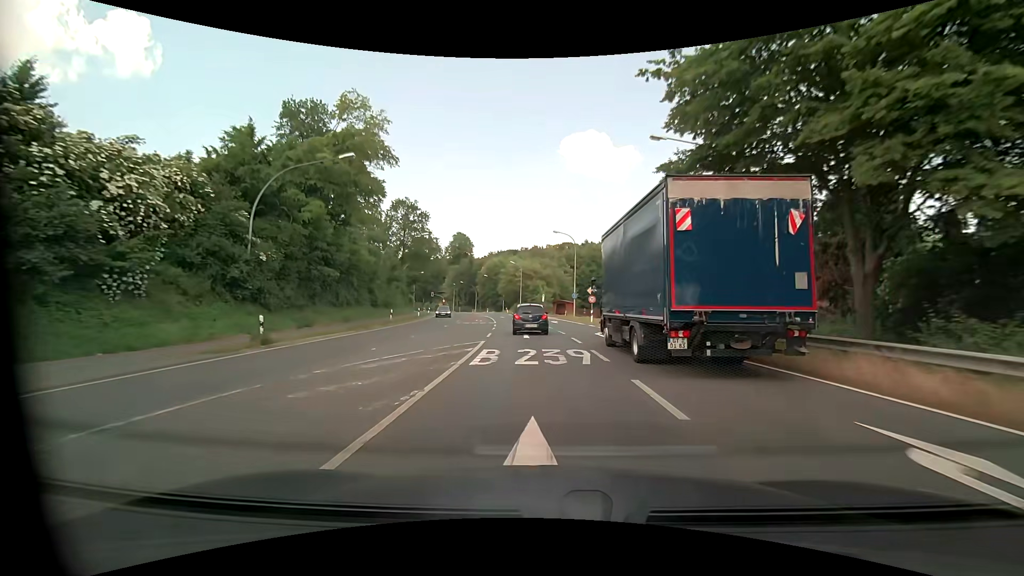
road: primary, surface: asphalt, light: Day
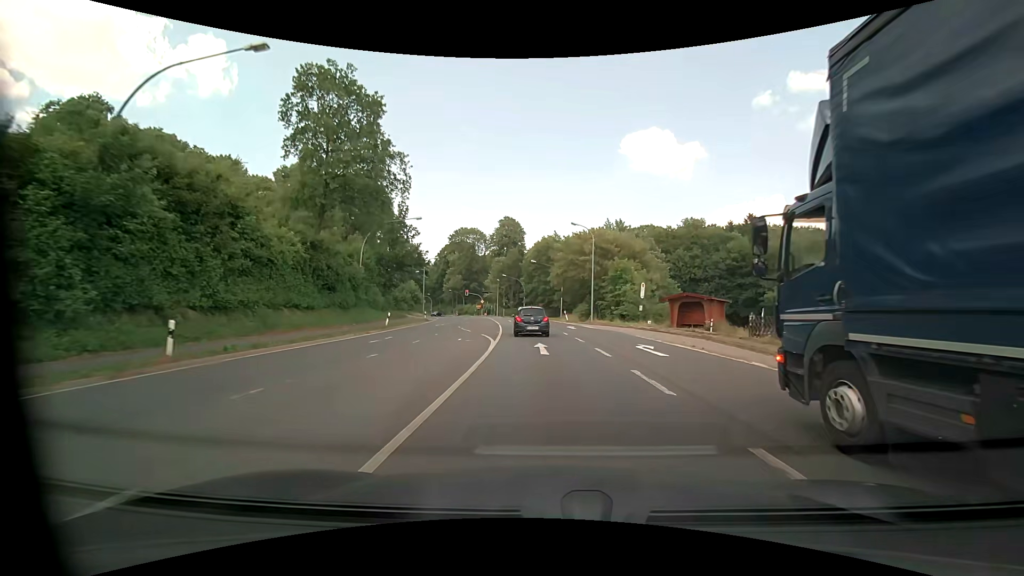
(-3.0, +46.8) m; -7°
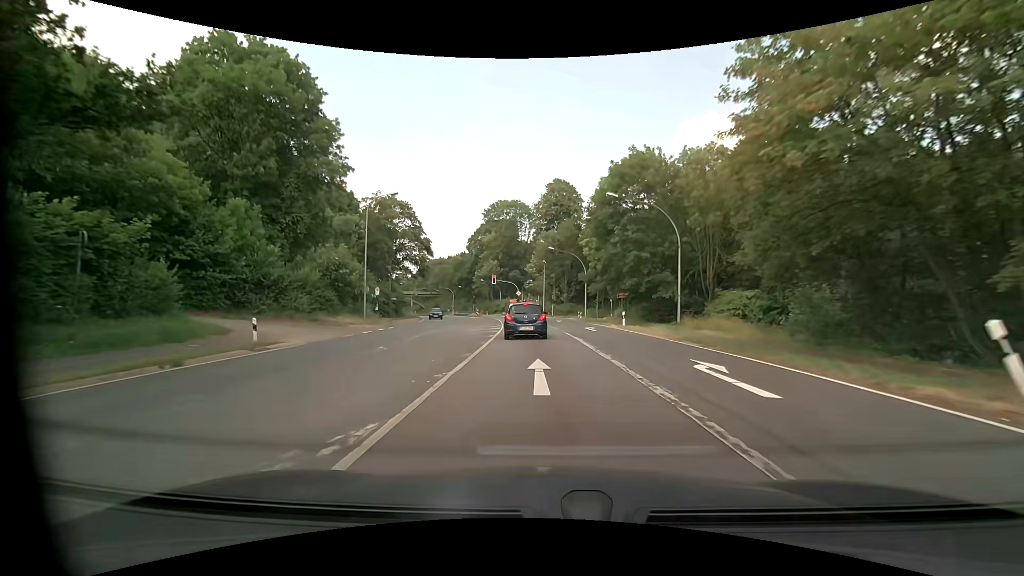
(-2.6, +47.5) m; -6°
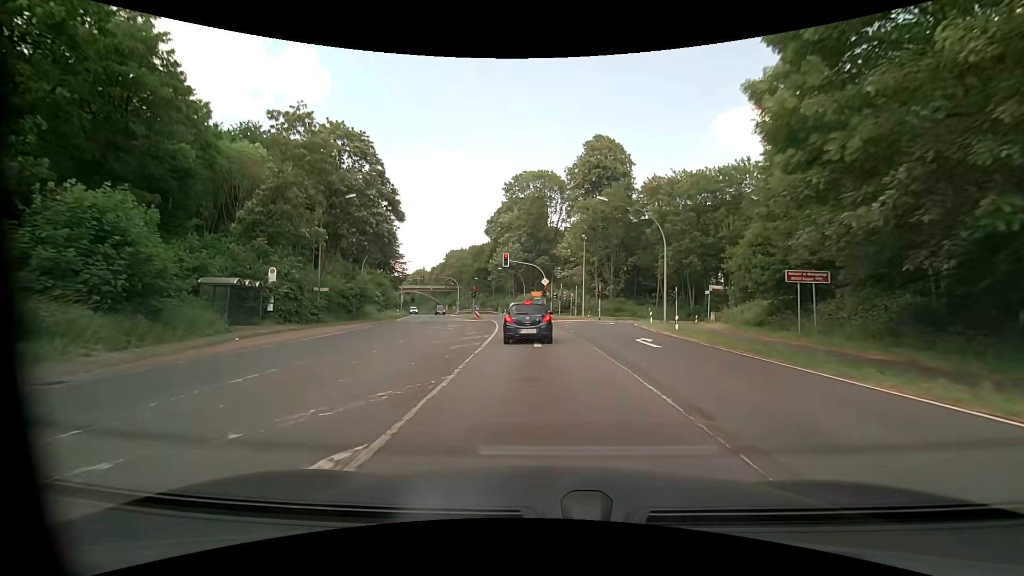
(-0.9, +30.5) m; -4°
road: primary_link
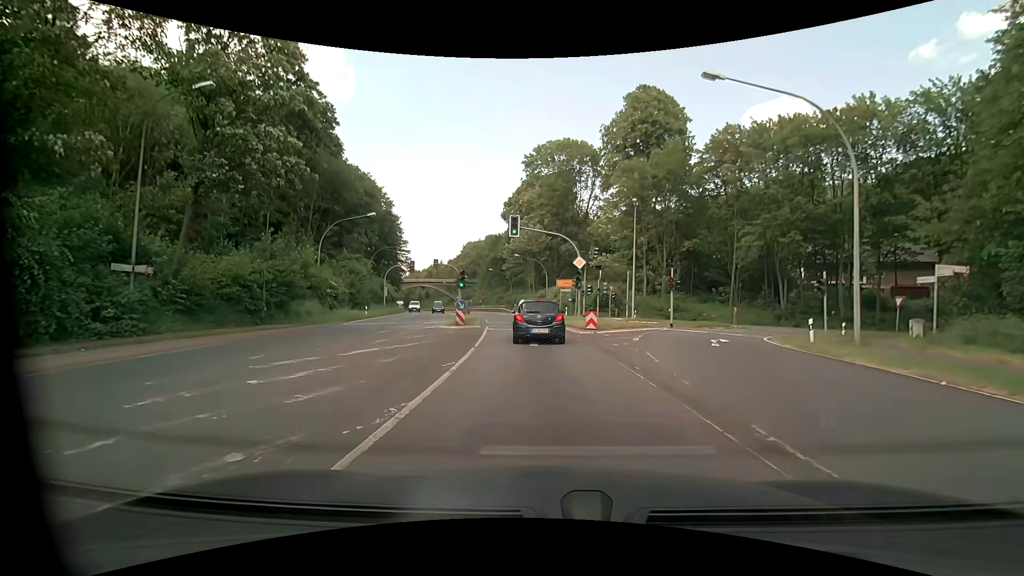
(-0.4, +20.5) m; -3°
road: primary
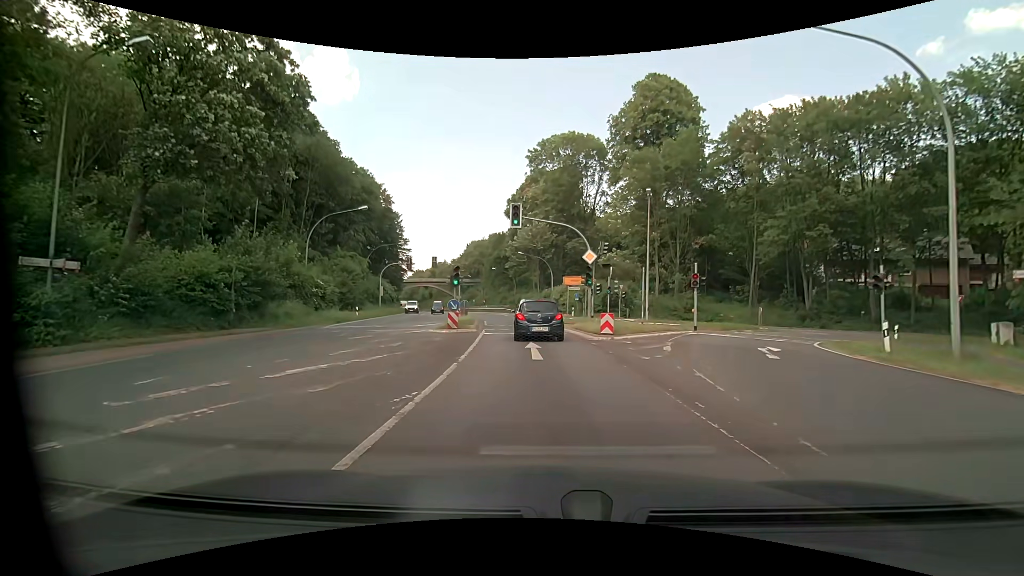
(0.0, +3.7) m; 0°
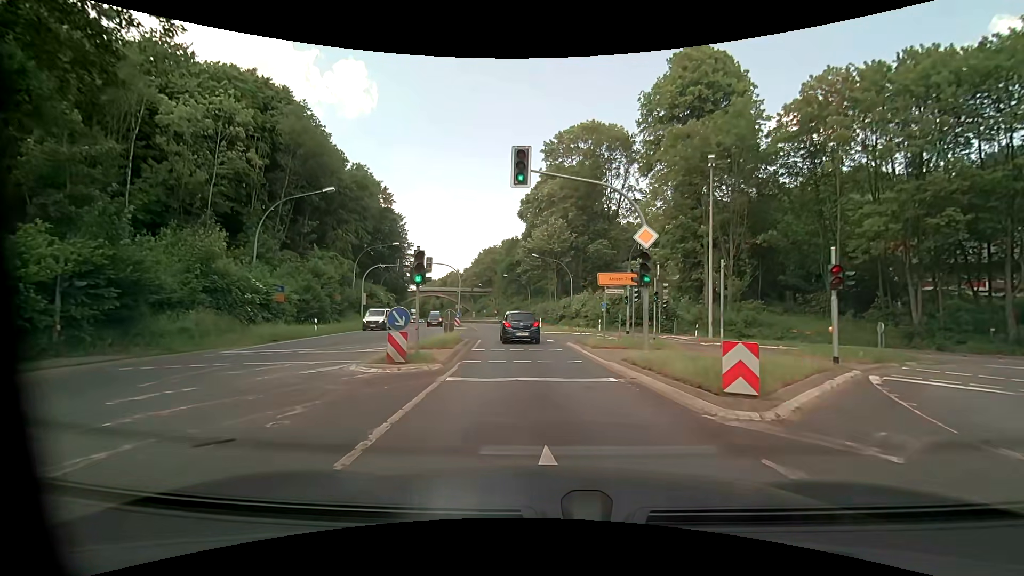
(-0.3, +11.7) m; -2°
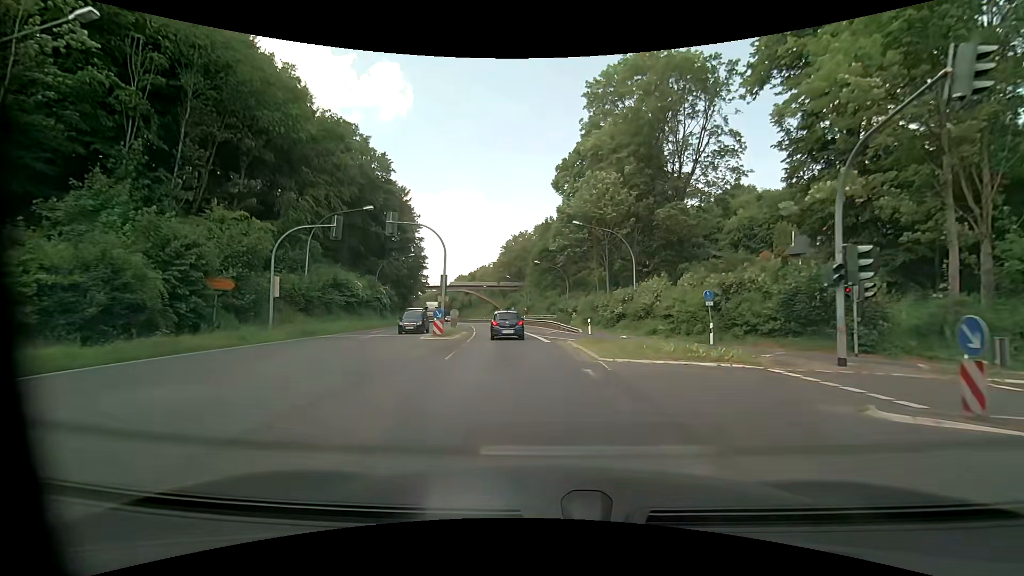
(-0.8, +23.3) m; -4°
(0, +10) (-1, +20) (-2, +30) (-3, +40) (-5, +50) (-6, +60) (-8, +69) (-10, +79) (-12, +89) (-15, +99) m
